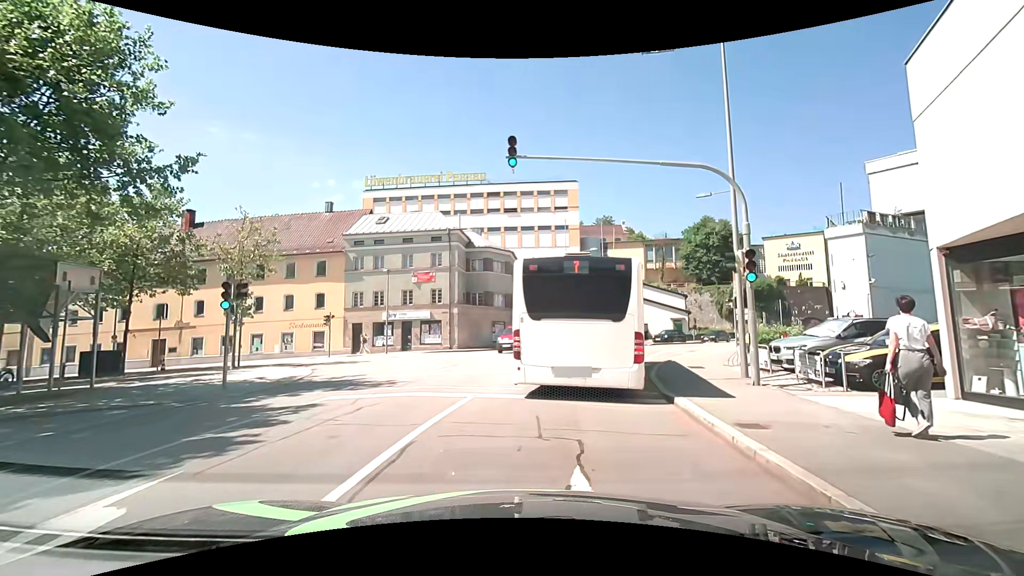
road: residential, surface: asphalt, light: Day
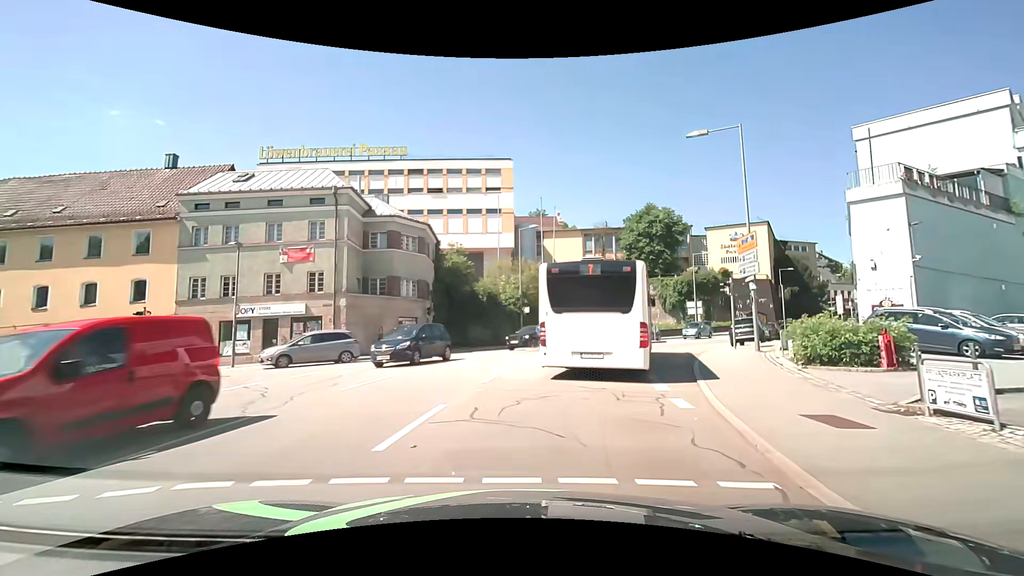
(+0.8, +11.5) m; +9°
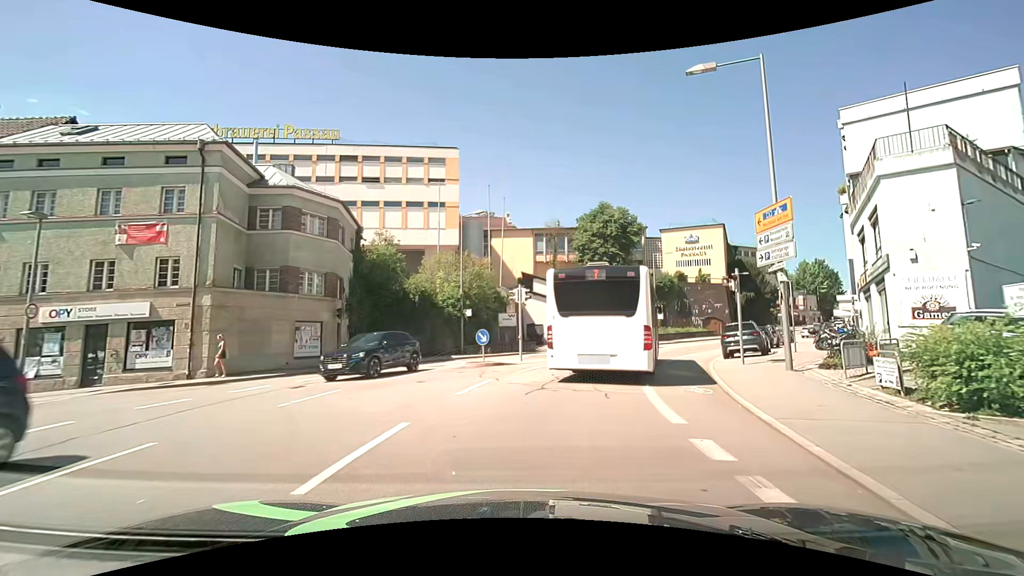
(+0.3, +7.3) m; +6°
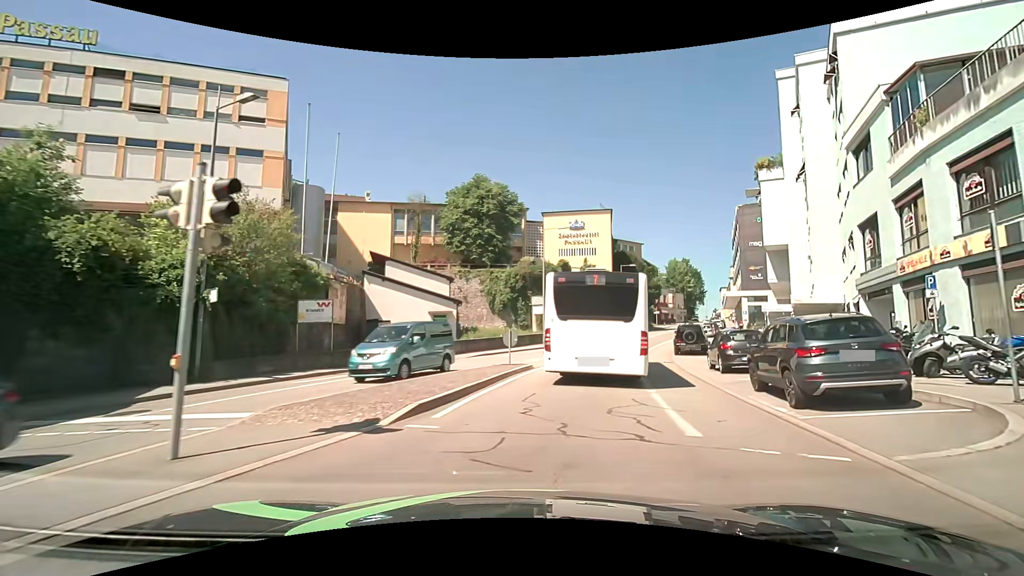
(+1.9, +16.0) m; +14°
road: tertiary
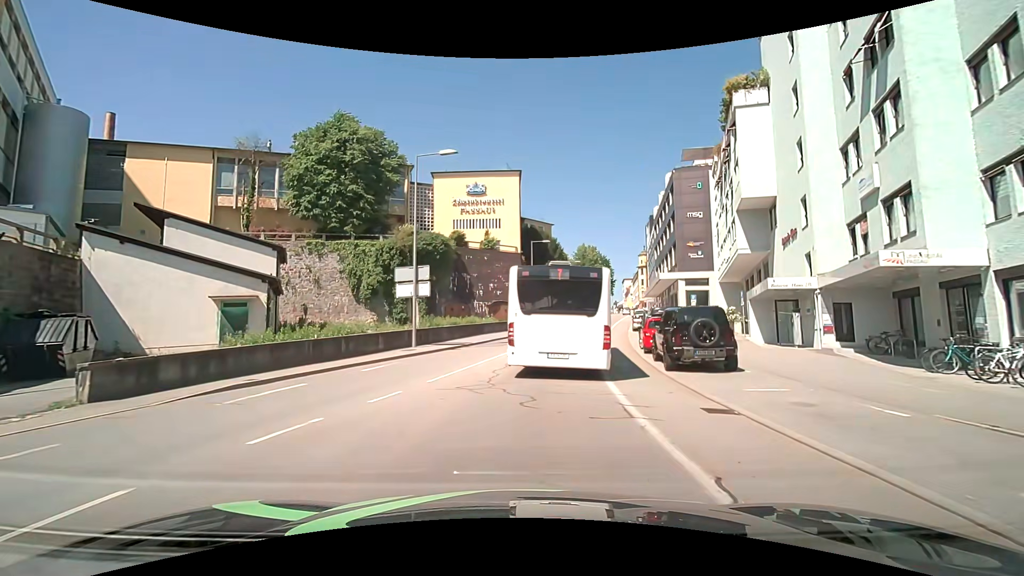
(+2.4, +17.4) m; +12°
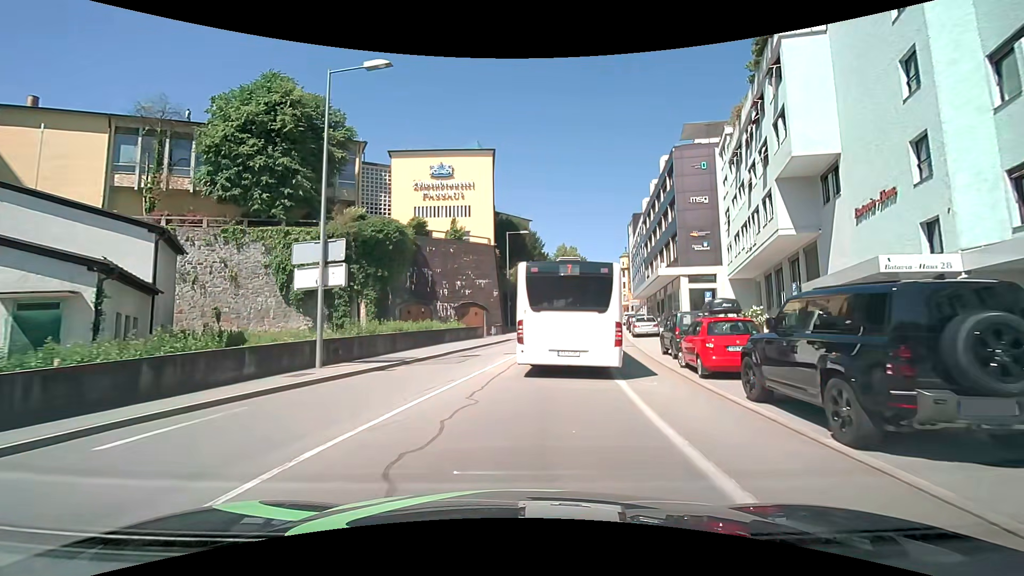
(+0.2, +9.2) m; +3°
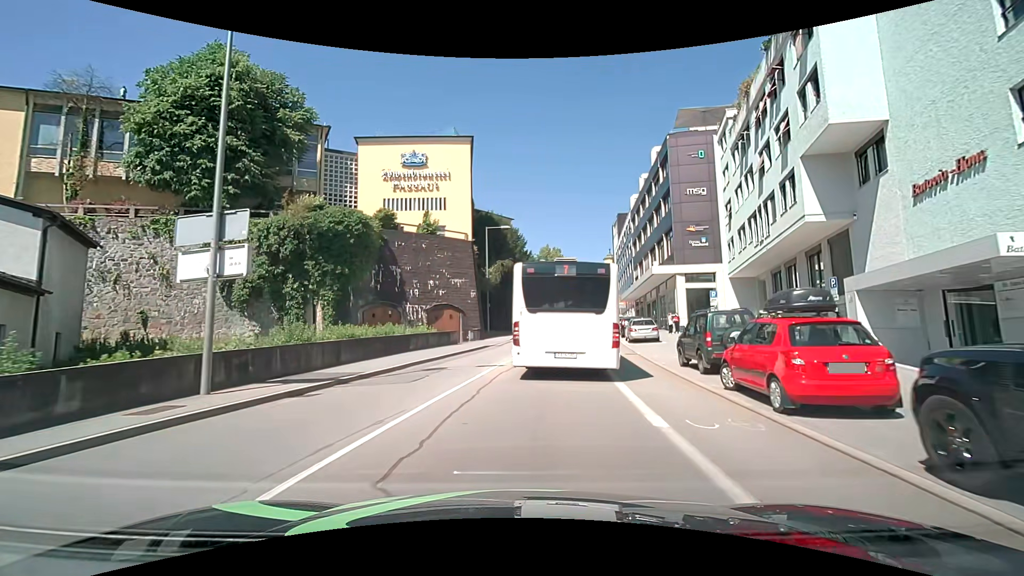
(+0.1, +4.6) m; +2°
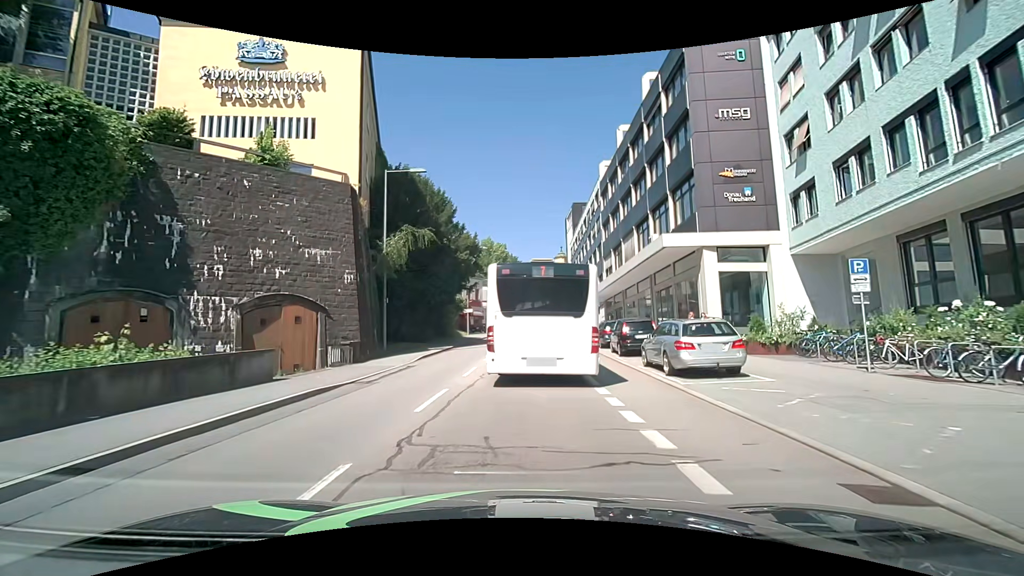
(+1.0, +18.4) m; +5°
(0, +10) (+1, +20) (+1, +30) (+1, +40) (+1, +50) (+2, +60) (+3, +70) (+3, +80) (+4, +90) (+4, +100) m
